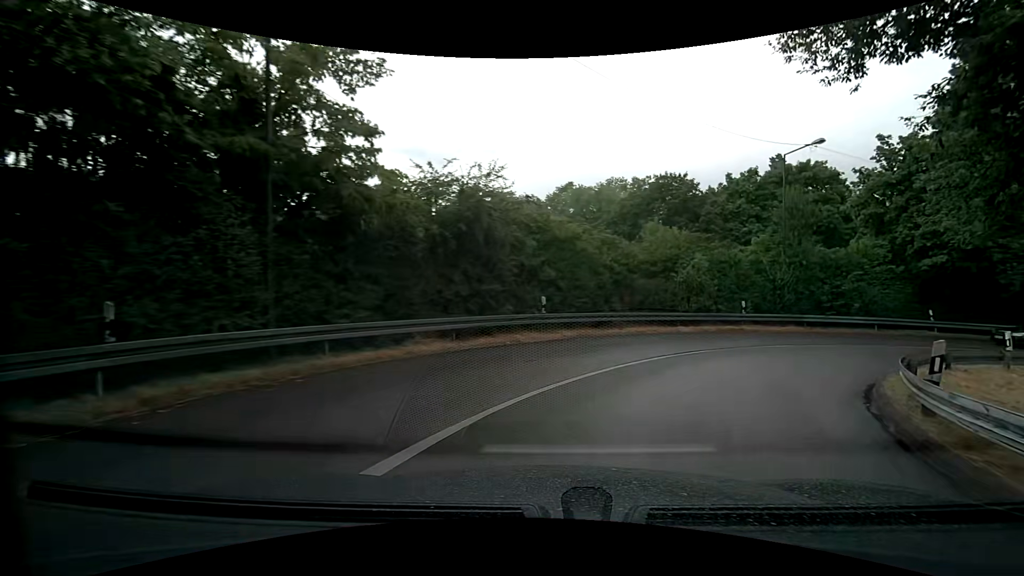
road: tertiary_link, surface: asphalt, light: Day
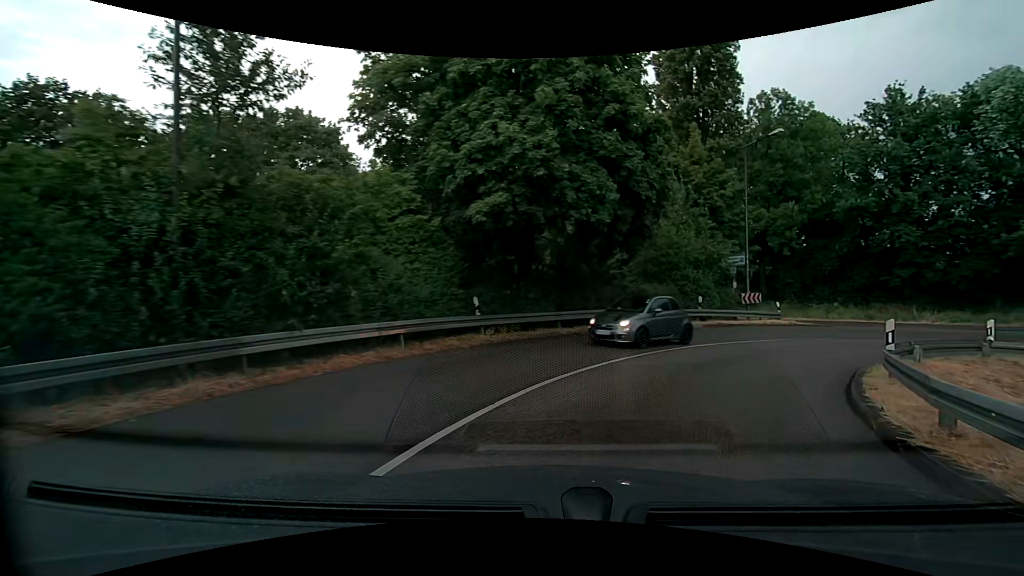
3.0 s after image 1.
(+7.6, +17.8) m; +48°
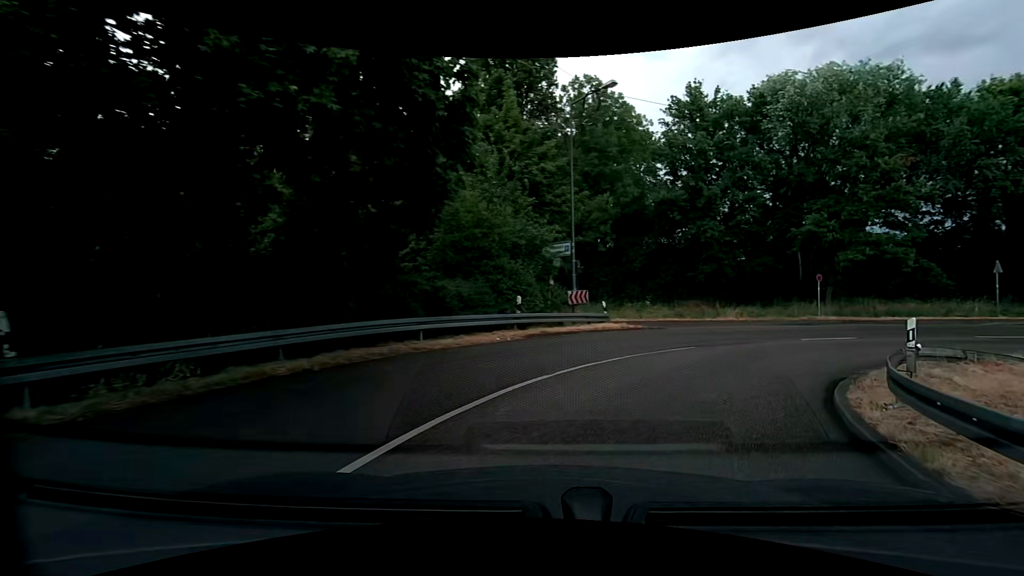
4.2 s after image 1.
(+1.4, +7.7) m; +22°
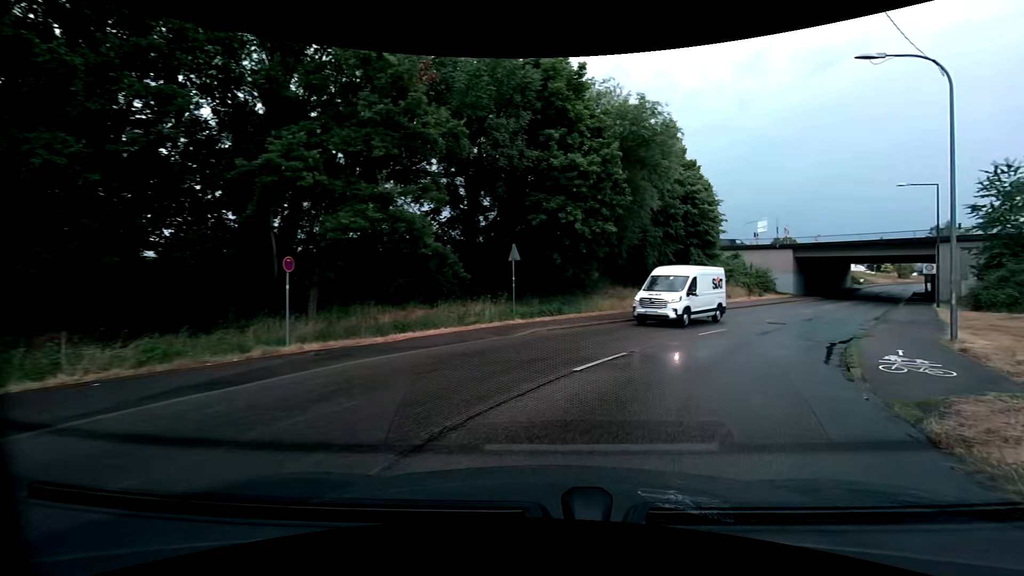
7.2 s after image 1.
(+7.8, +17.2) m; +54°
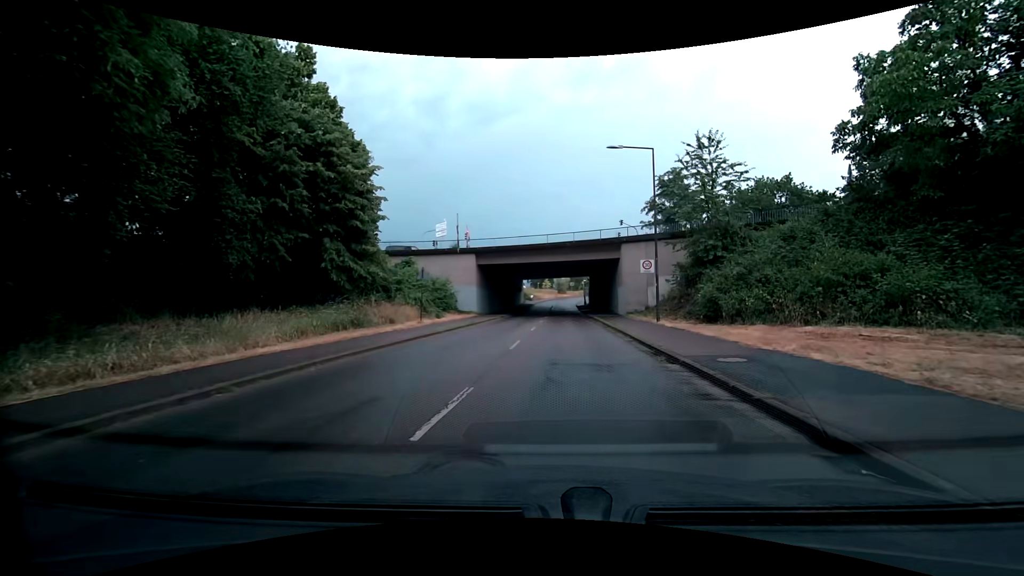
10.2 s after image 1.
(+8.0, +19.9) m; +37°
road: tertiary
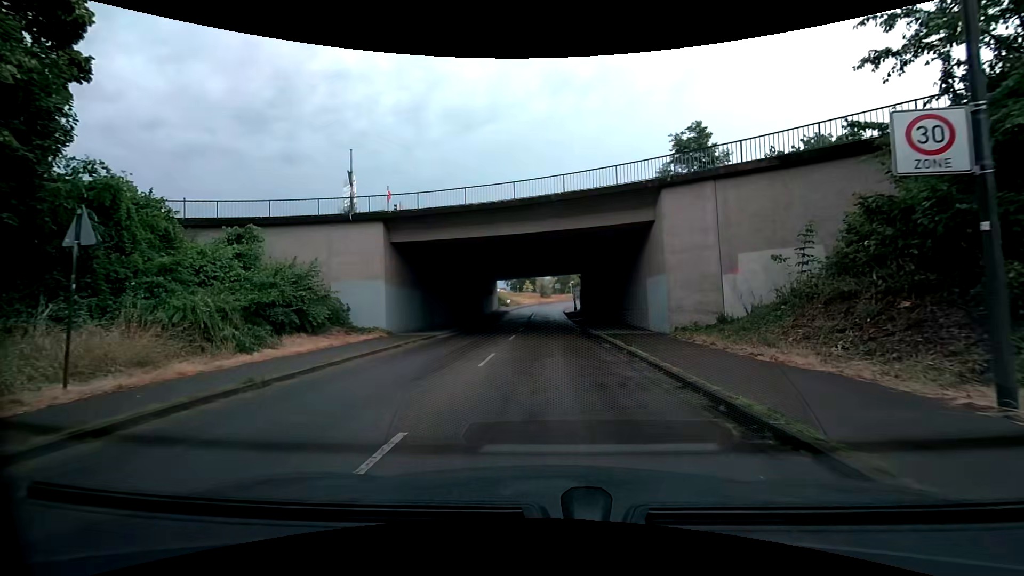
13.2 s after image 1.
(+0.9, +20.6) m; +4°
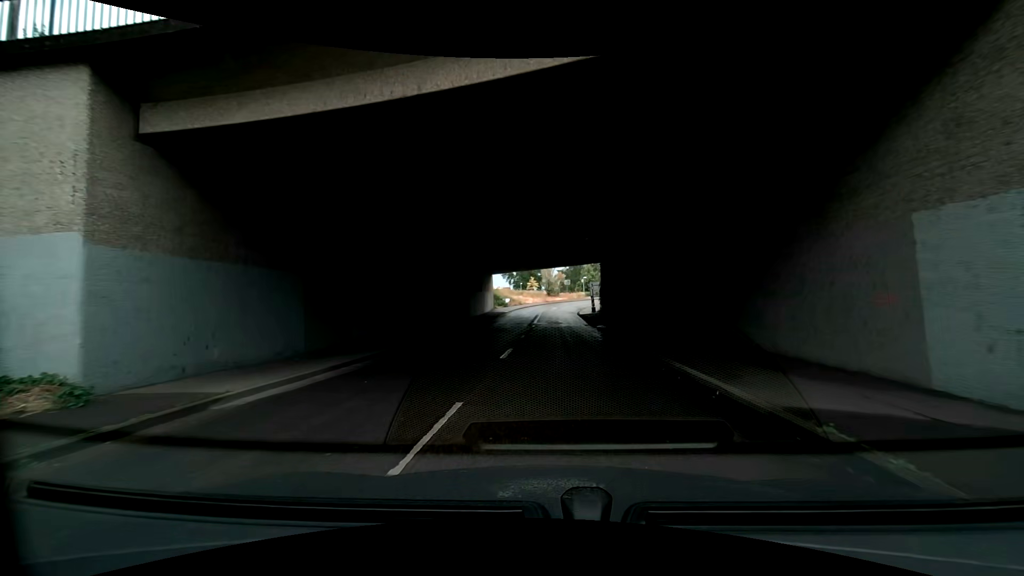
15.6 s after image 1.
(-0.3, +16.6) m; -1°
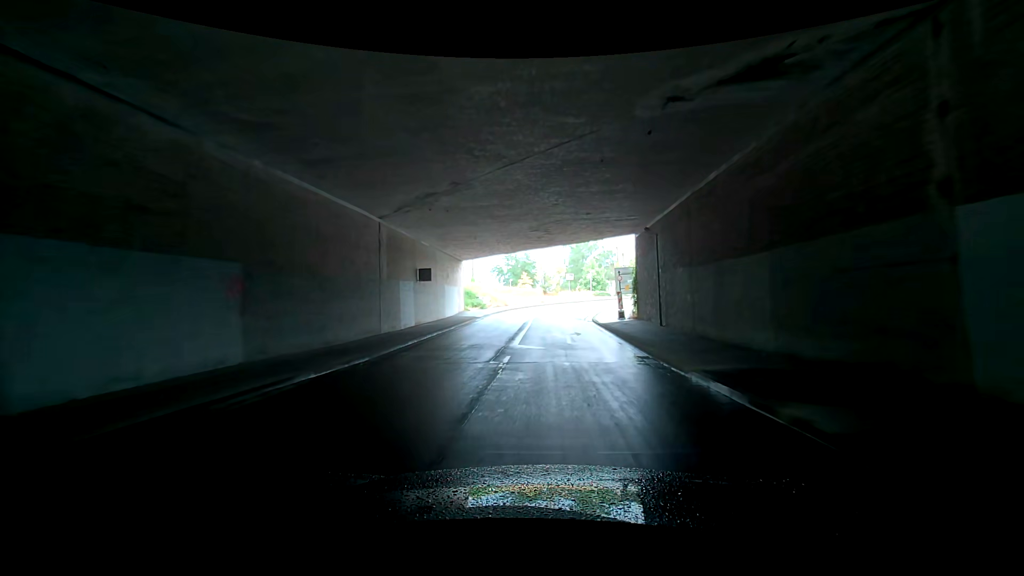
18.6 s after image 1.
(-0.2, +20.8) m; -5°
